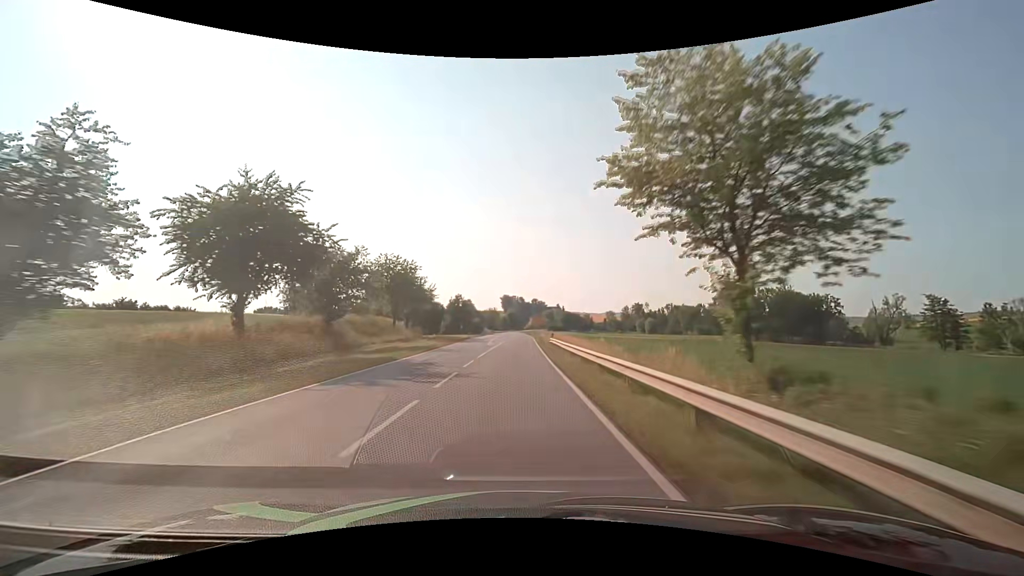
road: secondary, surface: asphalt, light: Day
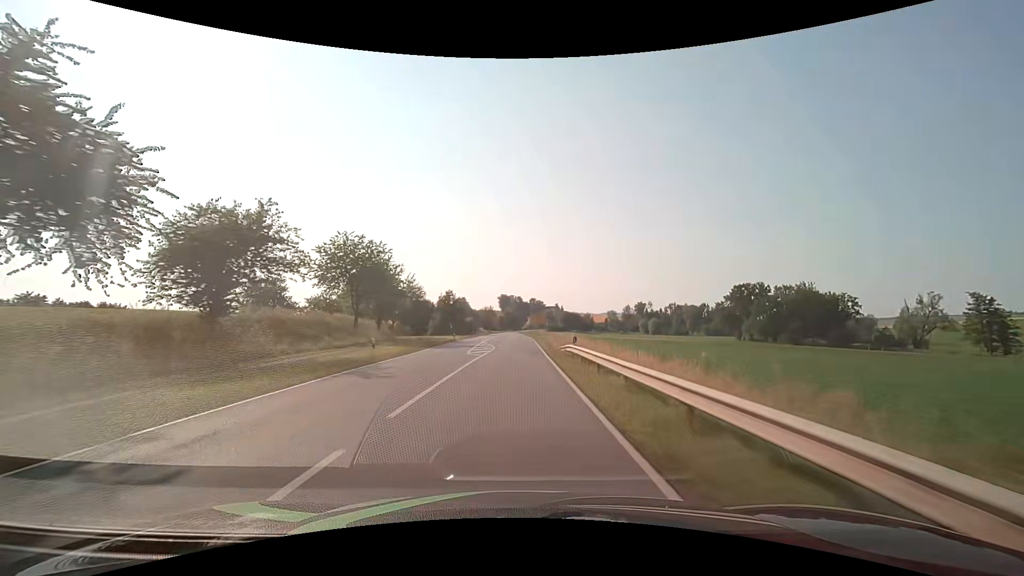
(0.0, +15.9) m; 0°
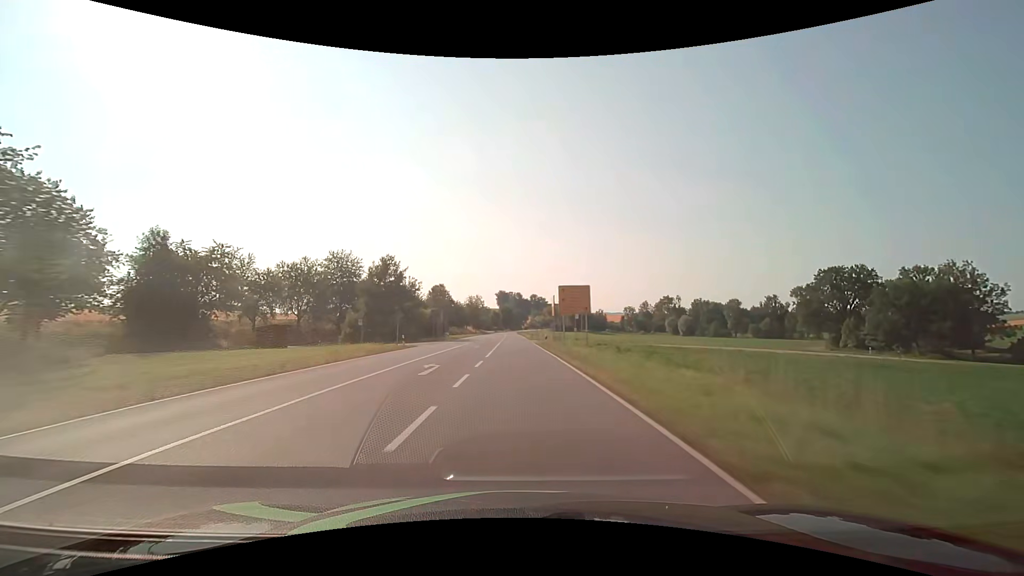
(+0.2, +63.4) m; 0°
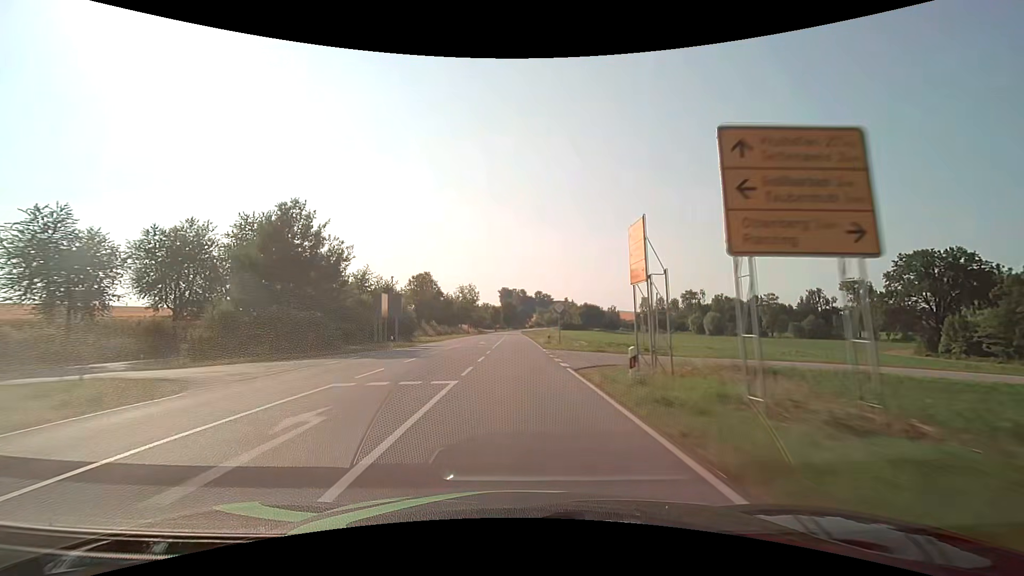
(0.0, +31.7) m; 0°
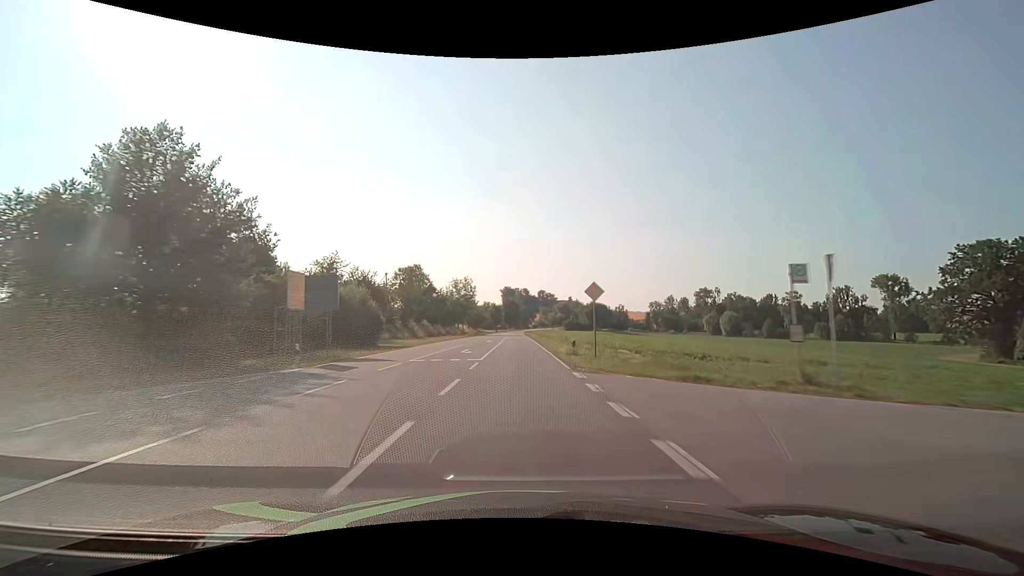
(-0.1, +15.8) m; 0°
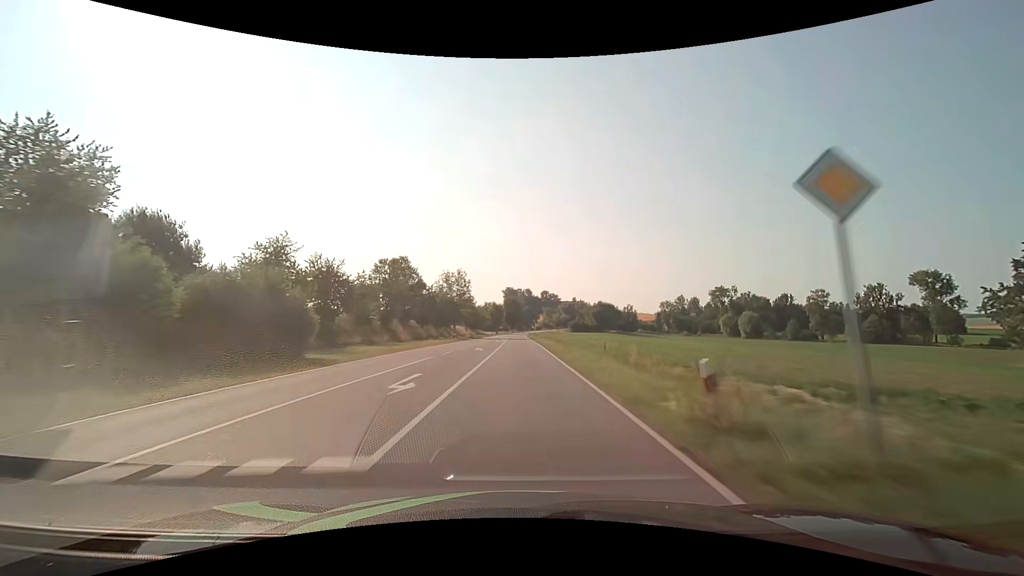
(-0.1, +15.8) m; 0°
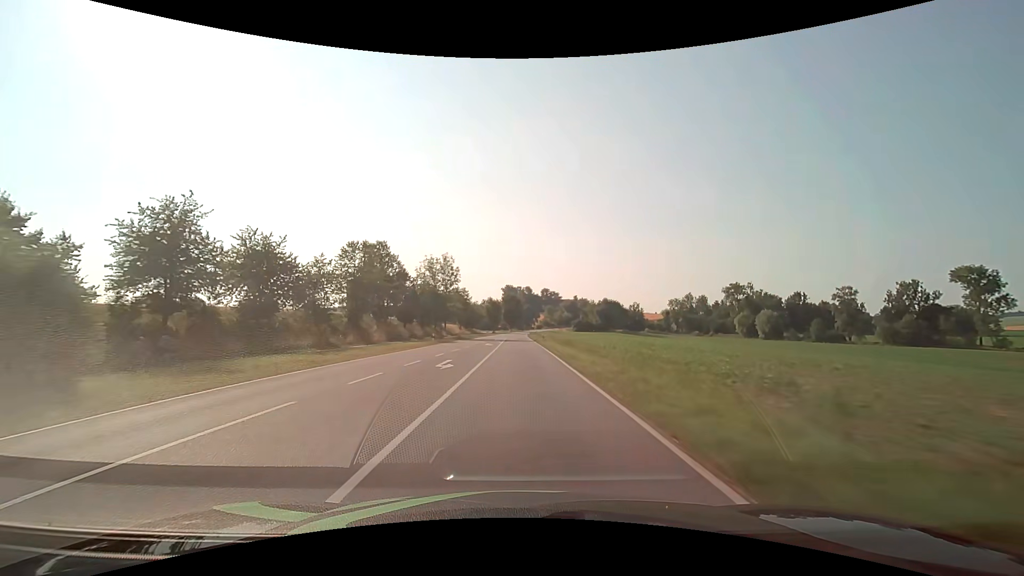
(0.0, +15.8) m; 0°
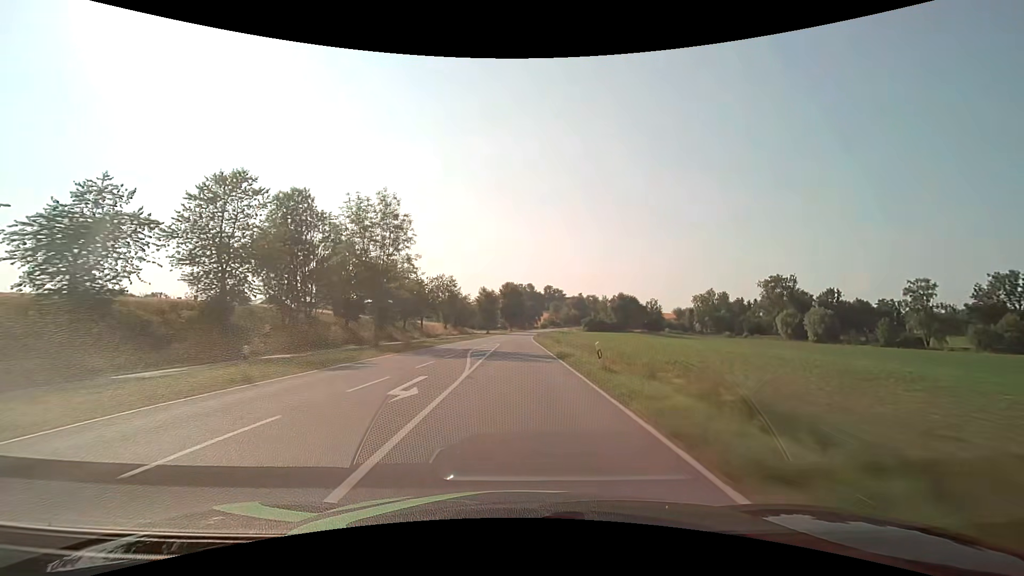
(0.0, +31.6) m; 0°
(0, +10) (0, +20) (0, +30) (0, +40) (0, +50) (0, +60) (0, +70) (+1, +80) (+1, +90) (+2, +100) m
